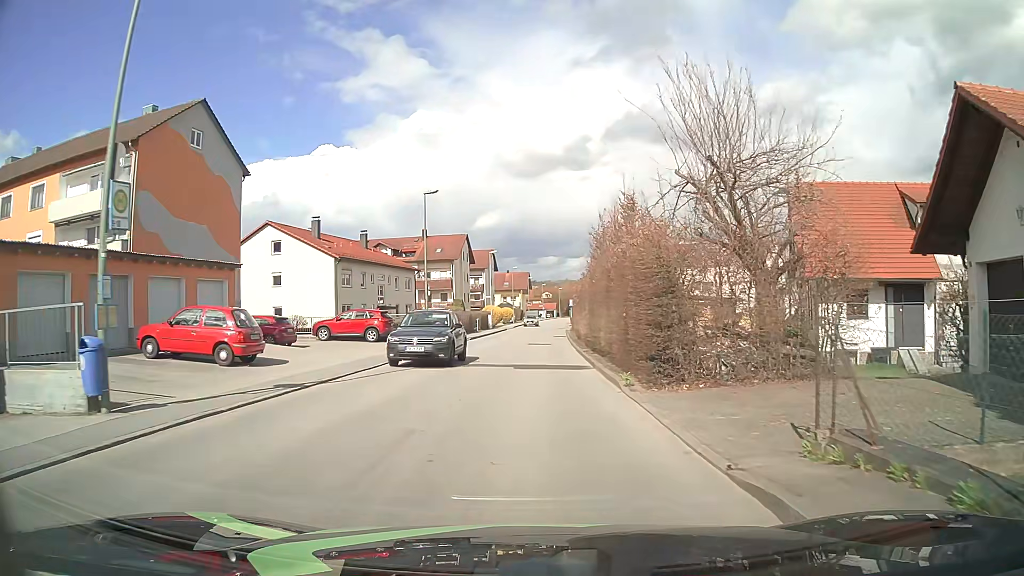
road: unclassified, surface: asphalt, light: Day
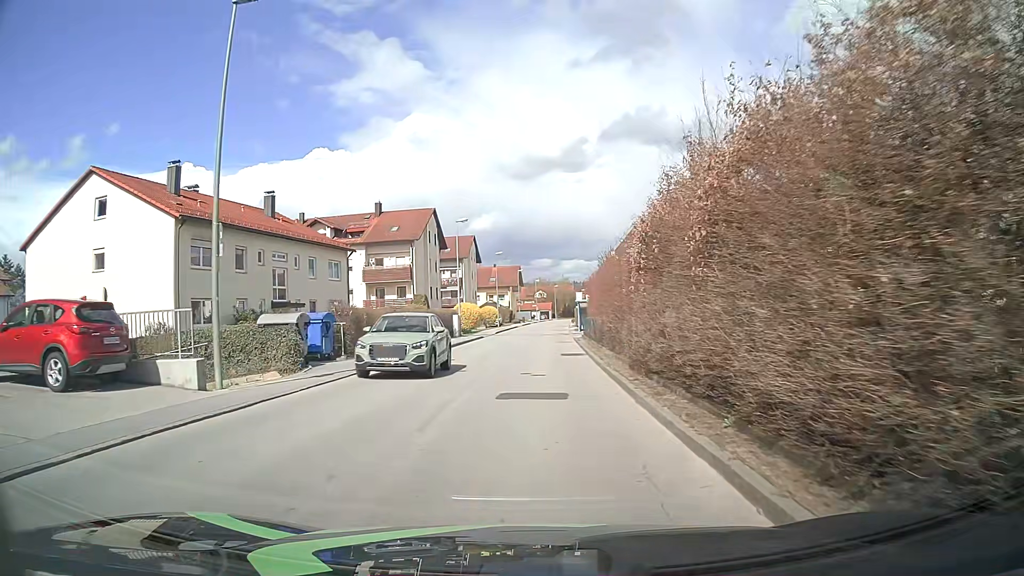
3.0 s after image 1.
(+0.2, +24.0) m; +1°
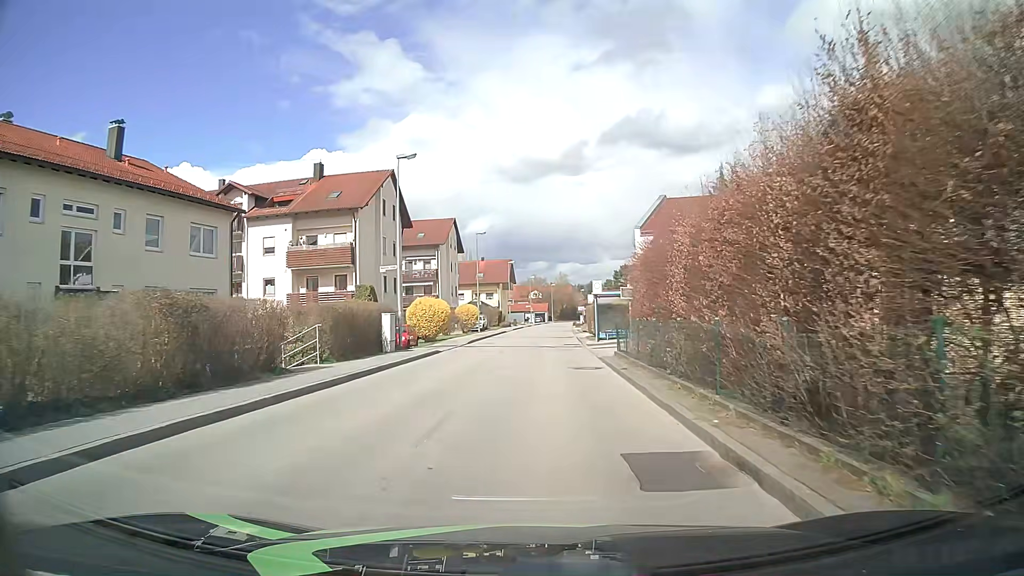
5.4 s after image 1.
(+0.1, +19.1) m; +1°
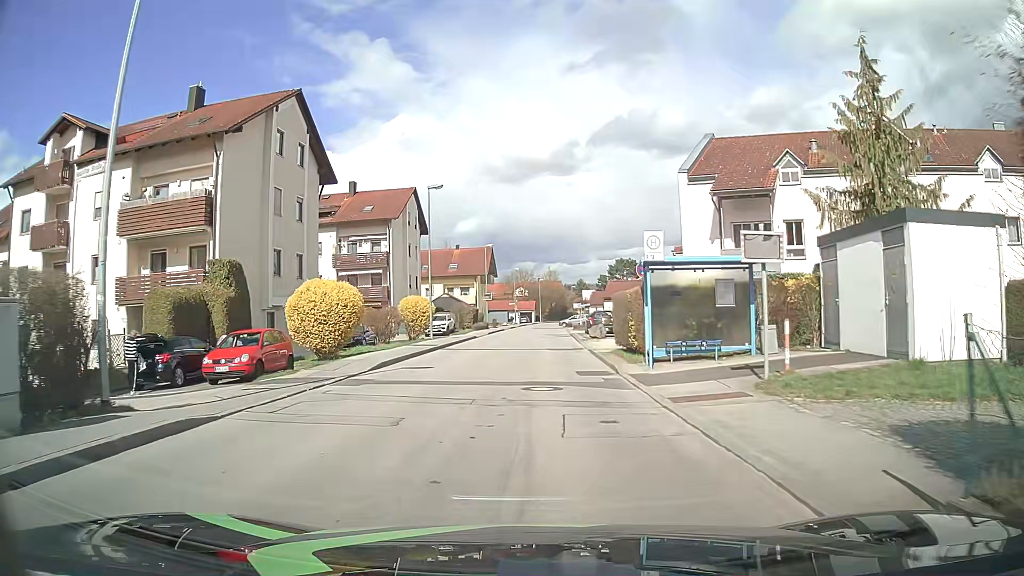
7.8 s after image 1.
(+0.1, +19.2) m; +2°
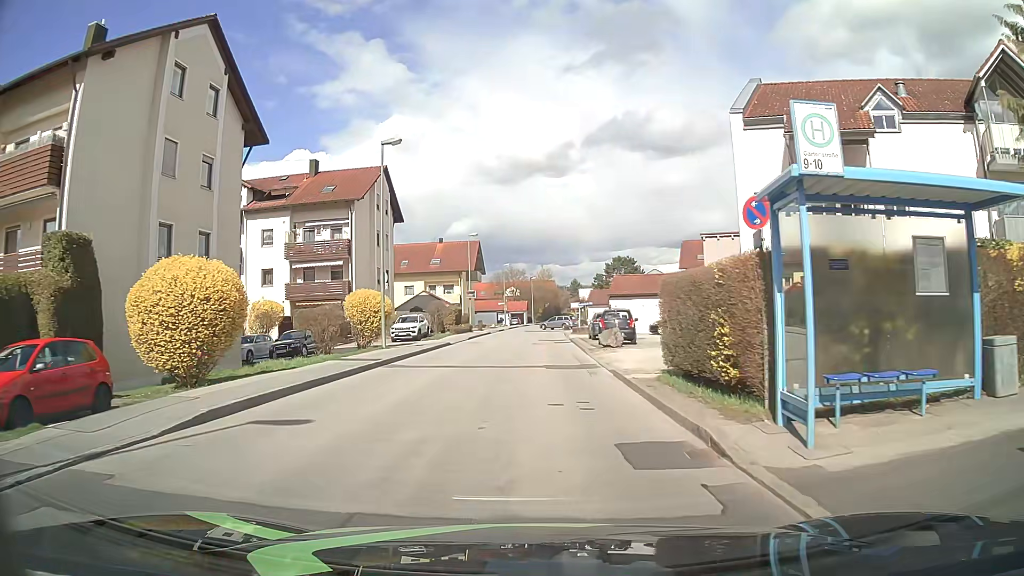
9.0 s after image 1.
(0.0, +9.6) m; 0°
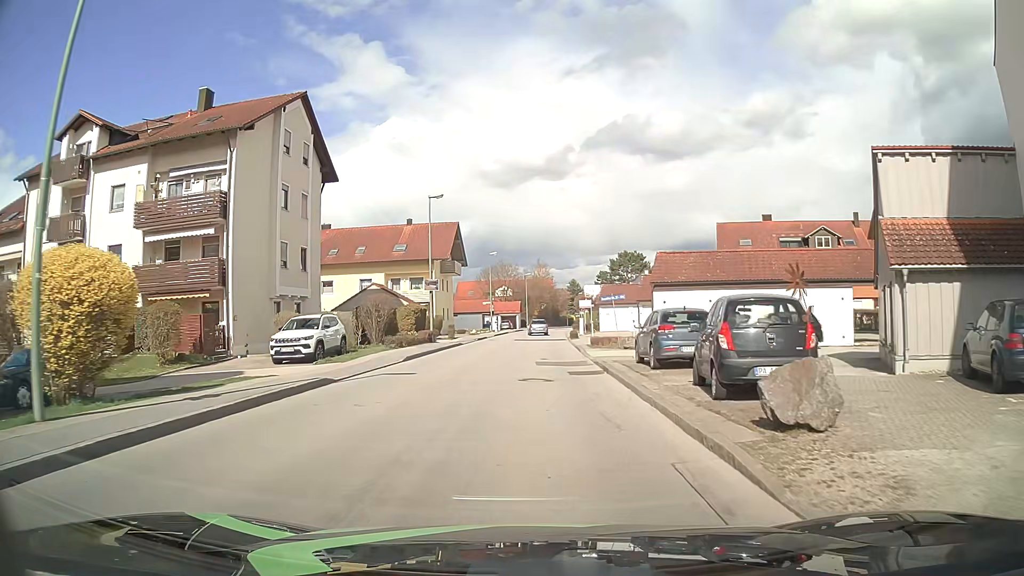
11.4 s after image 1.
(-0.1, +19.1) m; 0°
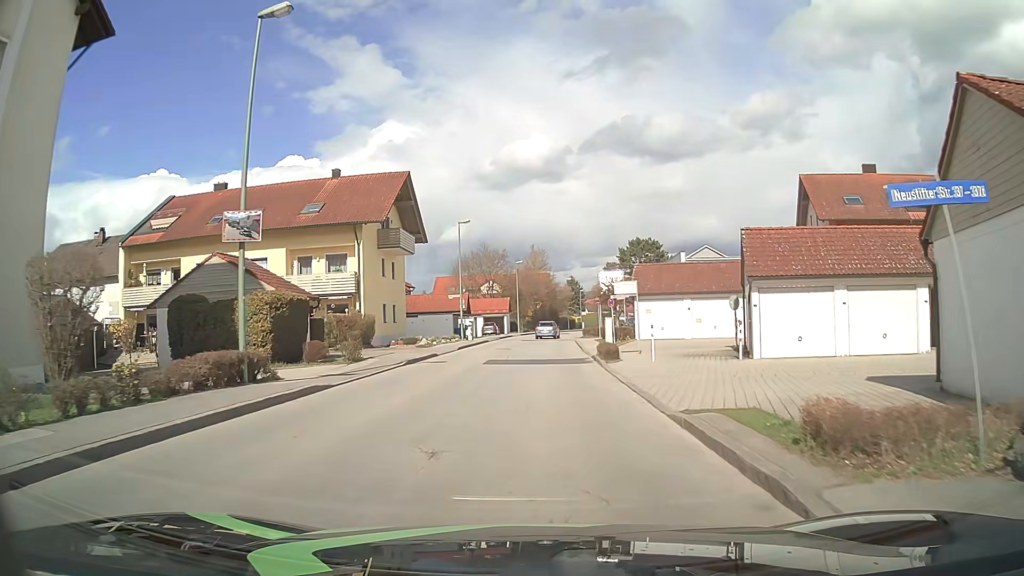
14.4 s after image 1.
(+0.3, +23.9) m; +1°
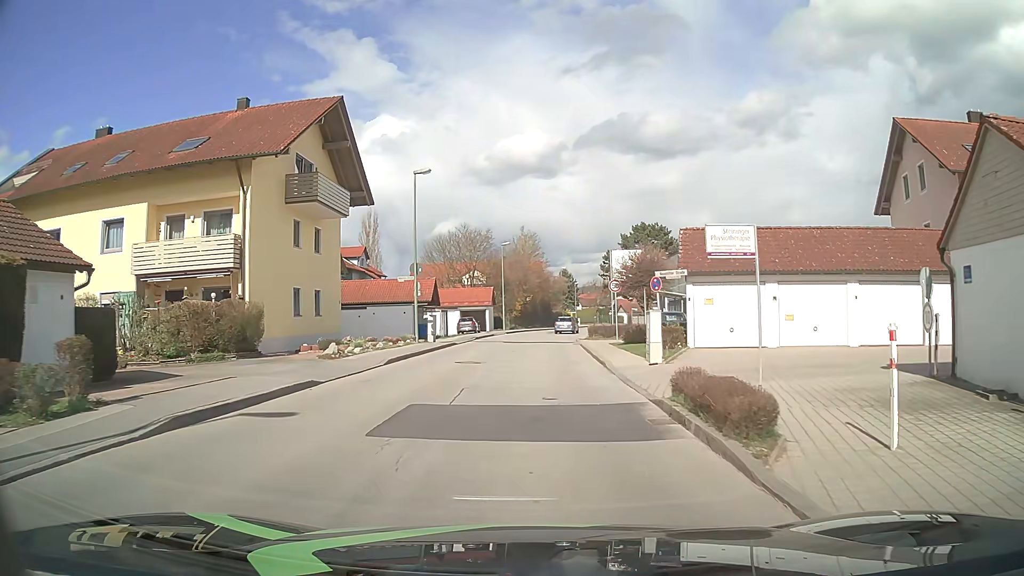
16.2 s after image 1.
(+0.2, +14.3) m; +1°
(0, +10) (0, +20) (0, +30) (+1, +40) (+2, +50) (+3, +60) (+5, +70) (+7, +79) (+10, +89) (+12, +99) m
